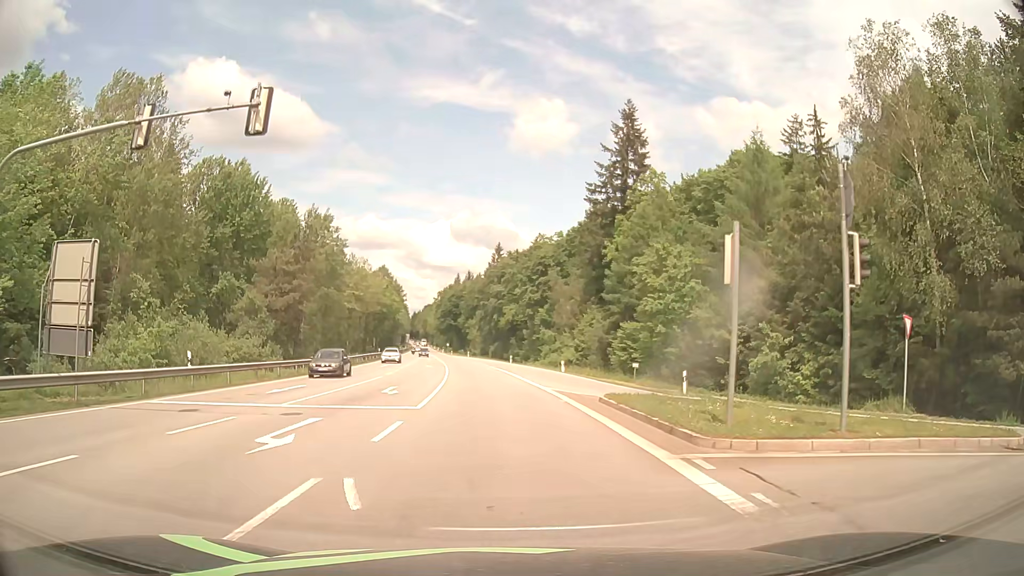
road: secondary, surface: asphalt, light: Day
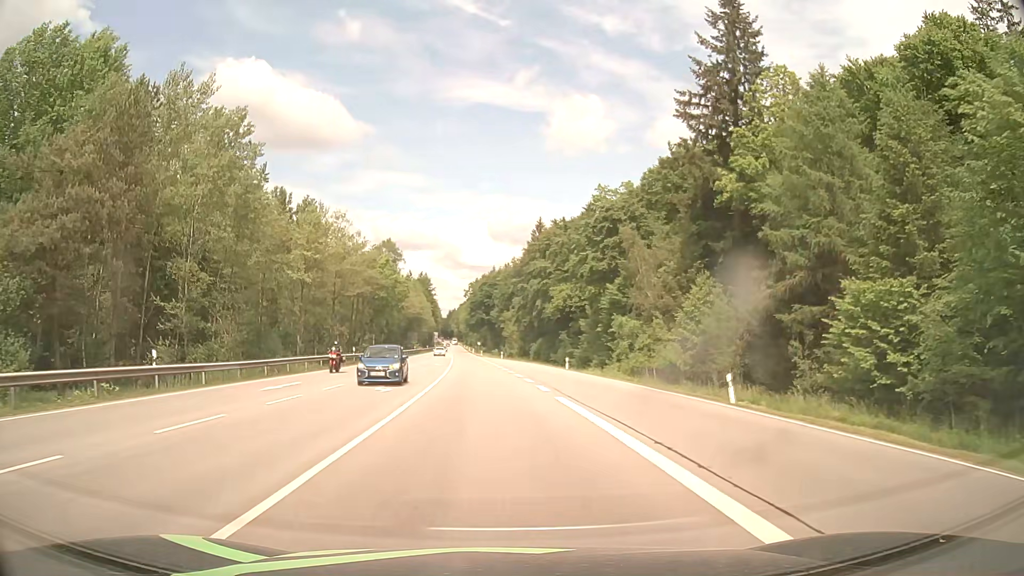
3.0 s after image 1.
(-0.9, +36.2) m; -3°
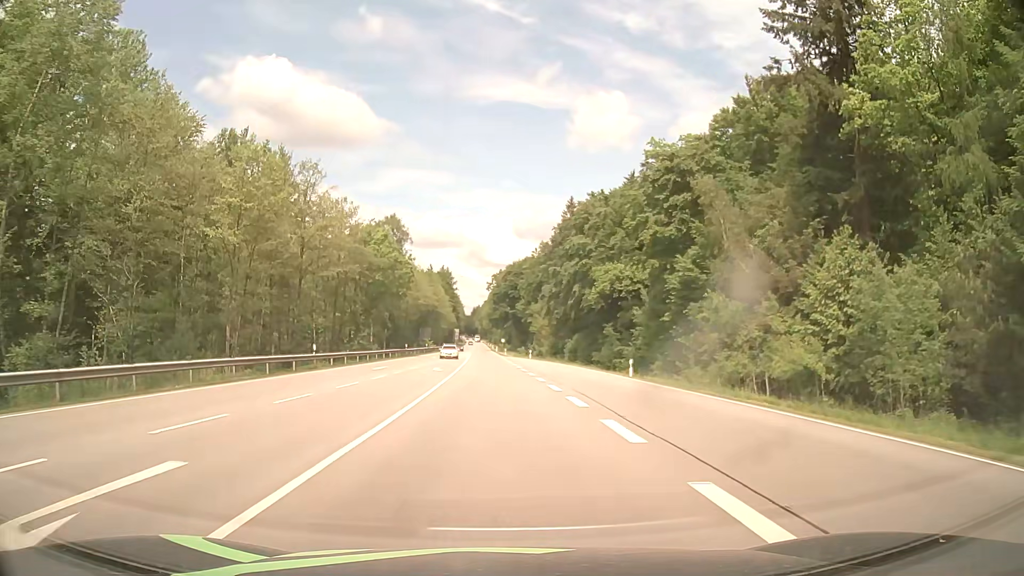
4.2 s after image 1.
(-0.4, +19.0) m; -2°
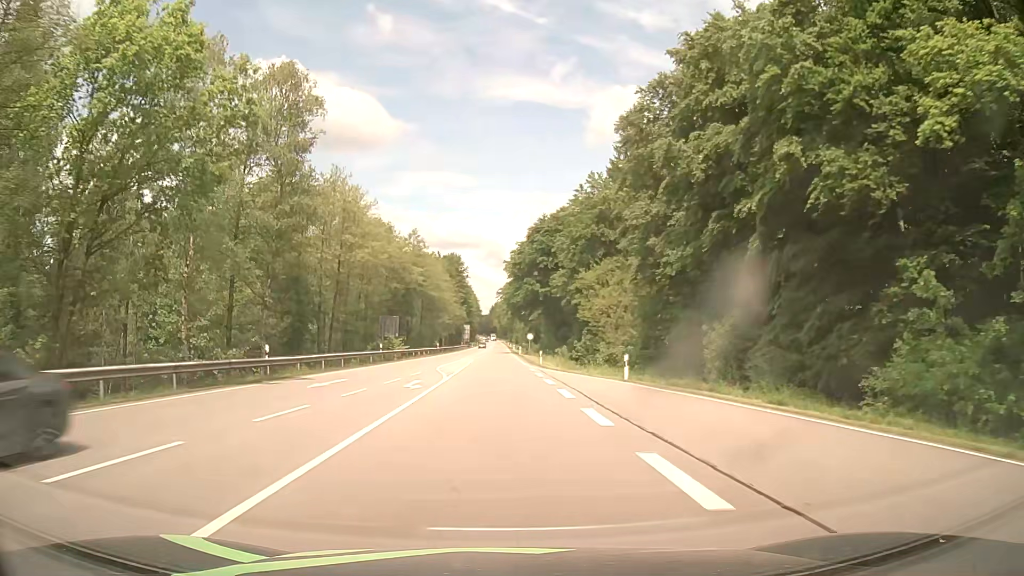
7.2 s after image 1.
(-1.0, +52.2) m; -2°
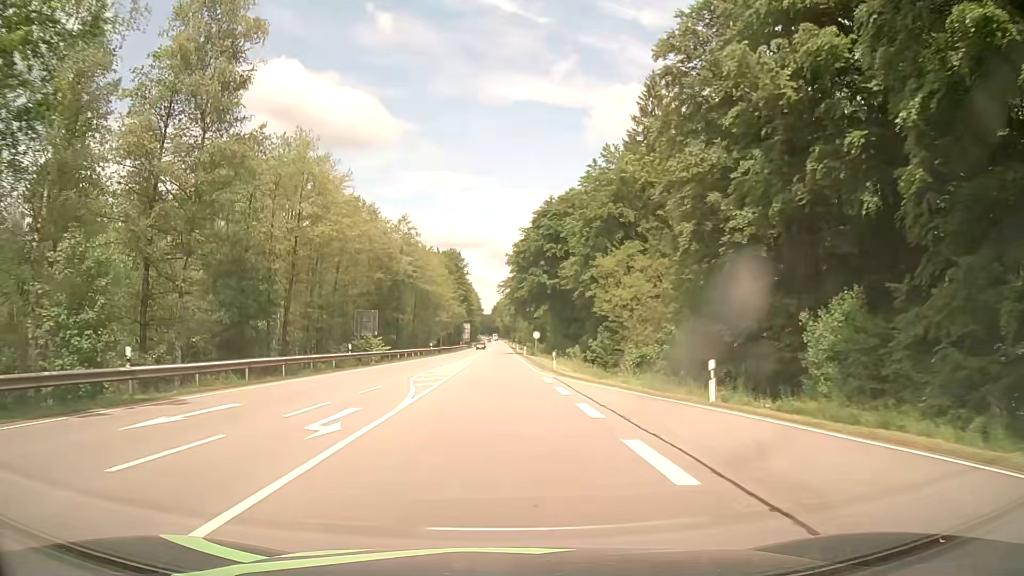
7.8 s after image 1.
(0.0, +11.1) m; 0°
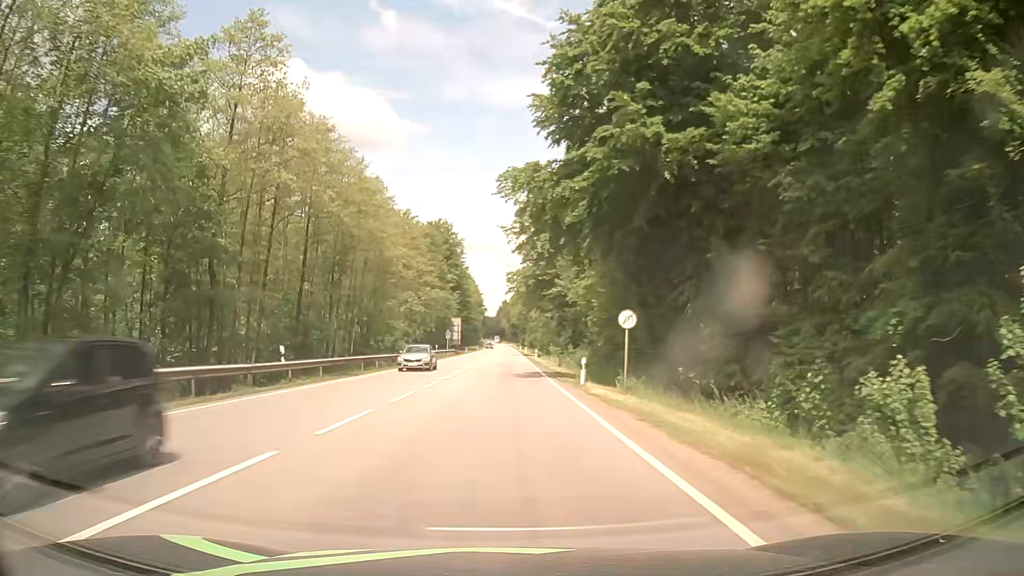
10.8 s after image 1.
(-0.4, +55.2) m; -1°
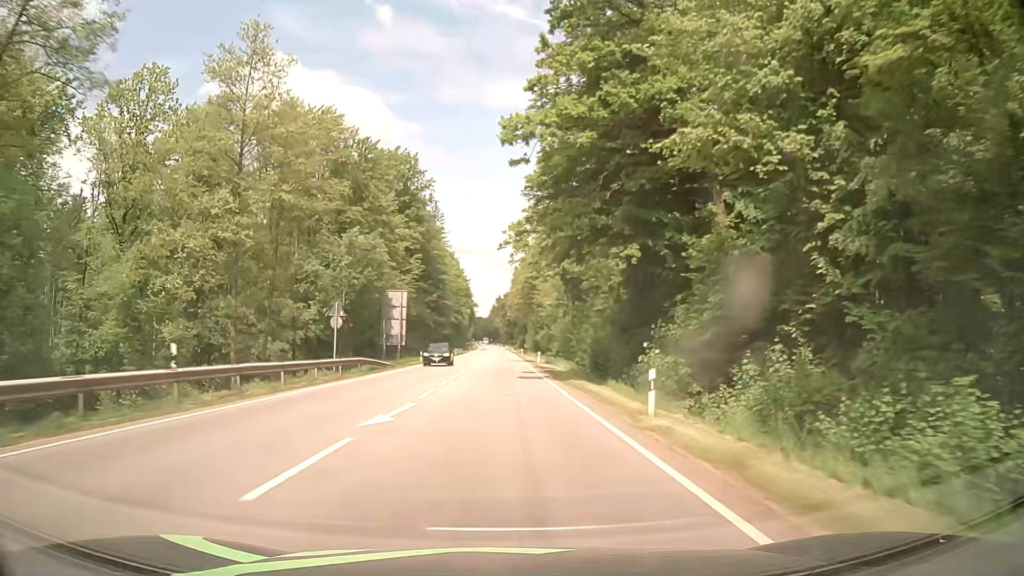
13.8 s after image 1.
(0.0, +58.6) m; +1°
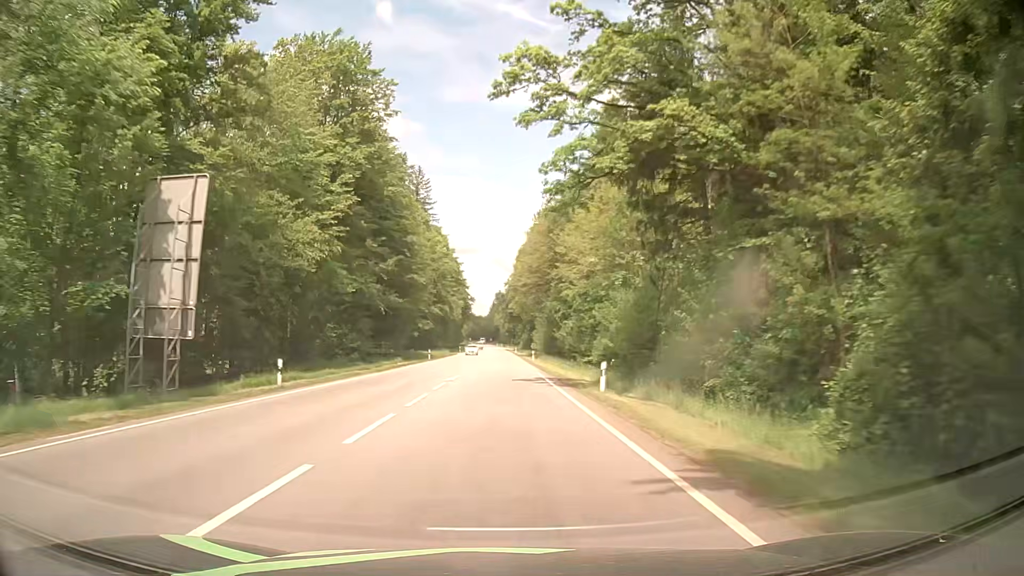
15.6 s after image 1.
(-0.3, +38.5) m; 0°
(0, +10) (0, +20) (0, +30) (0, +40) (0, +50) (0, +60) (0, +70) (0, +80) (0, +90) (0, +100) m
